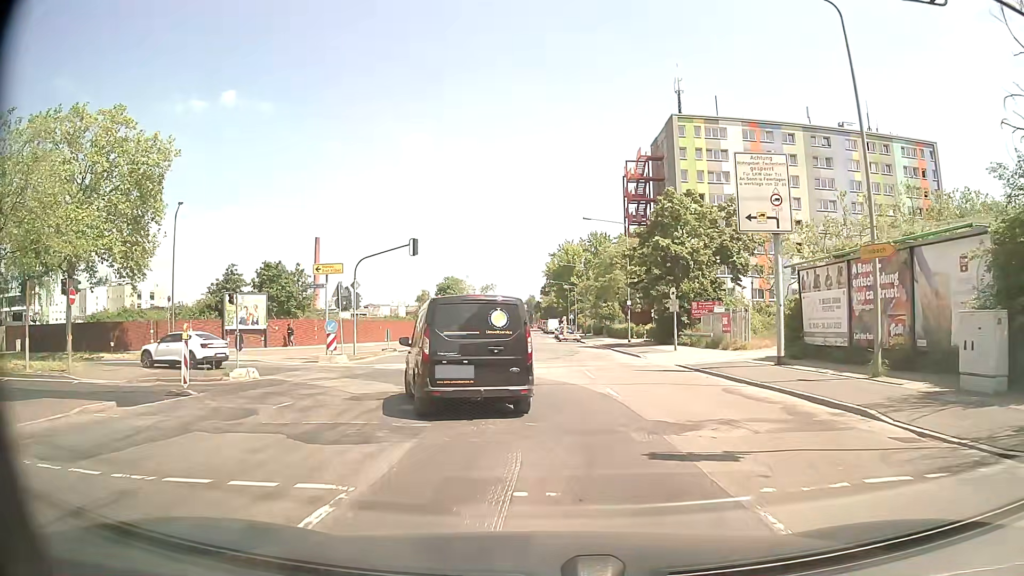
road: secondary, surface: asphalt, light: Day
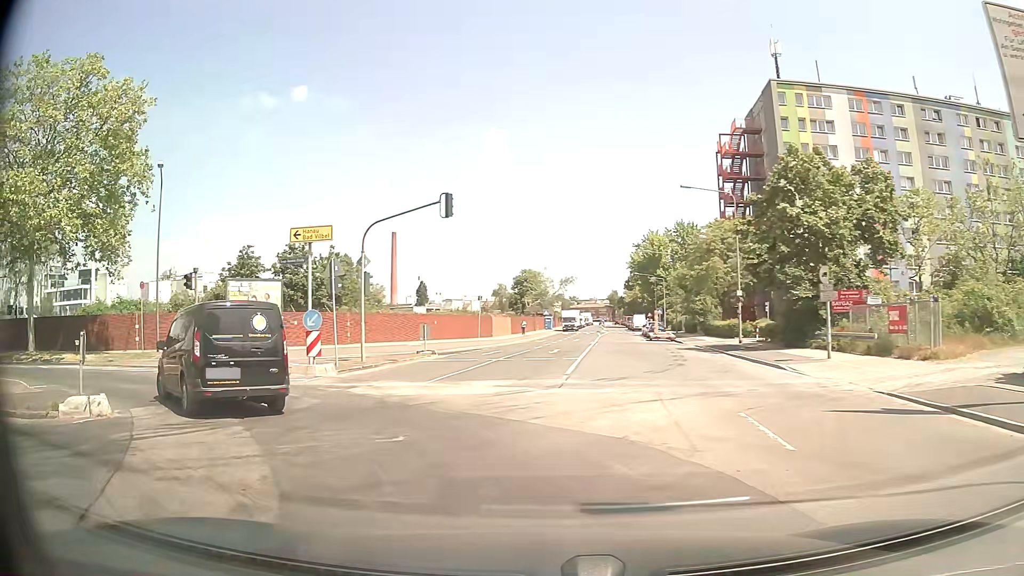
(-0.2, +11.0) m; -6°
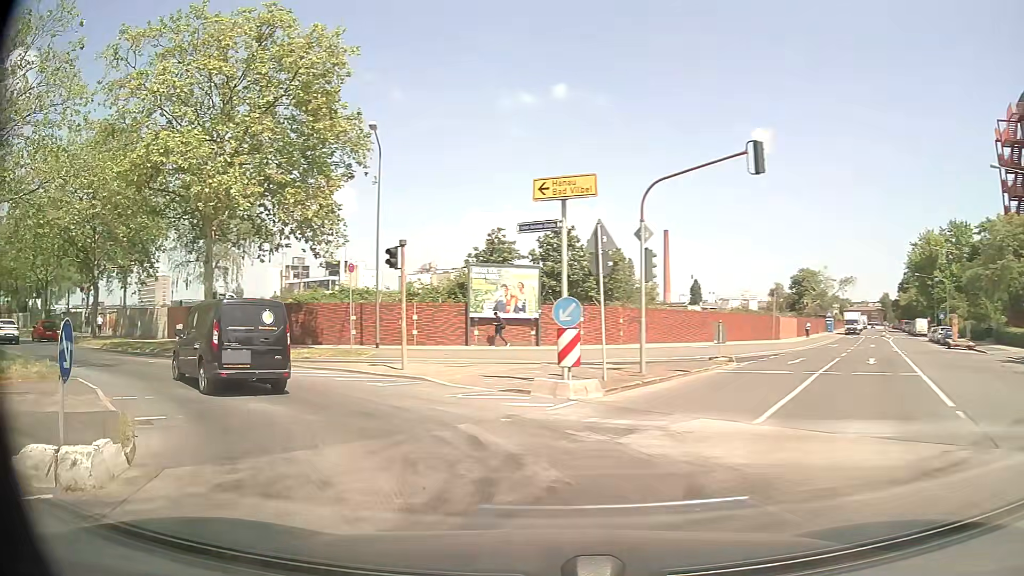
(-1.4, +6.7) m; -24°
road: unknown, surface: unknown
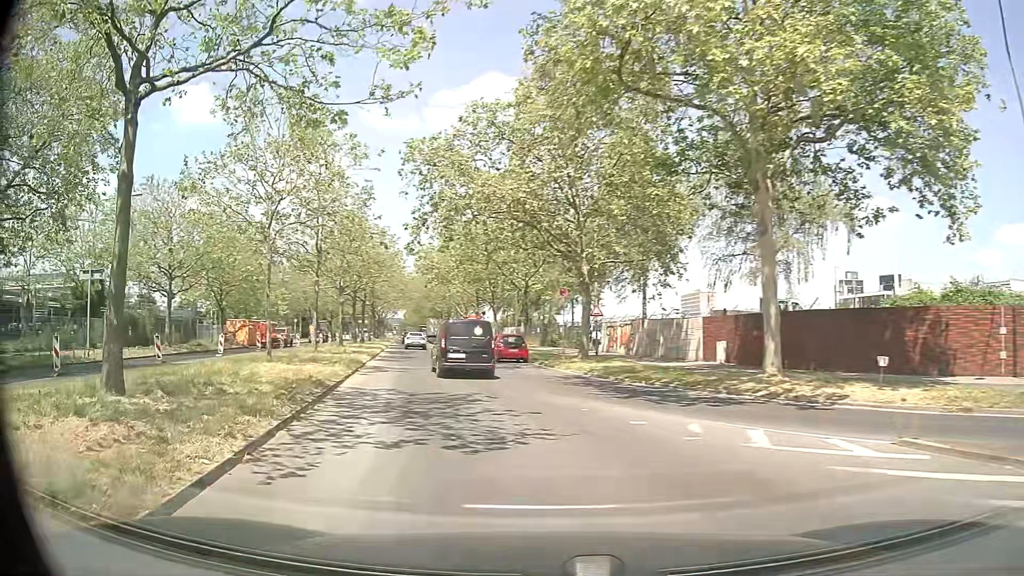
(-5.7, +12.8) m; -47°
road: secondary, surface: asphalt
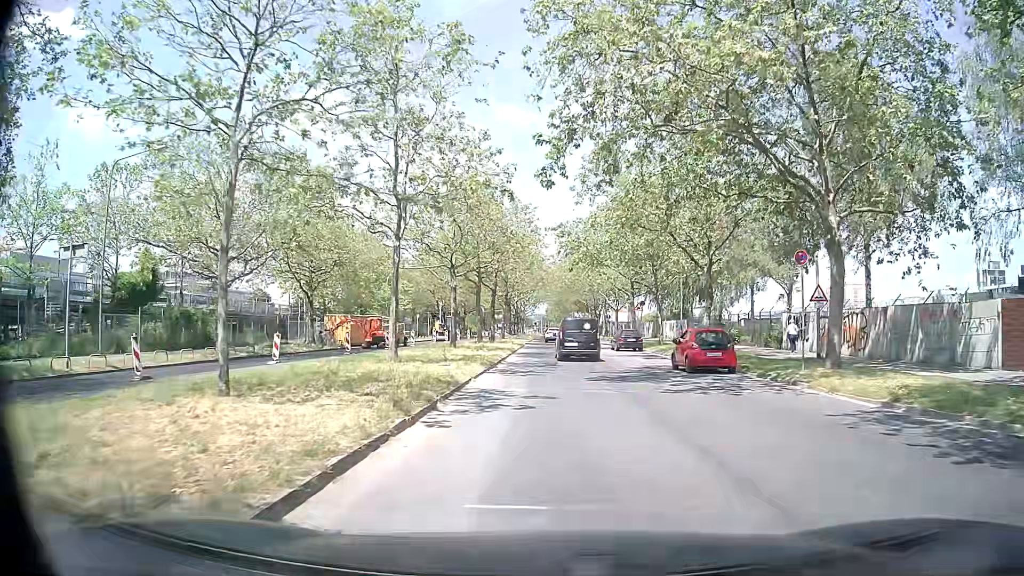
(-2.0, +12.7) m; -11°
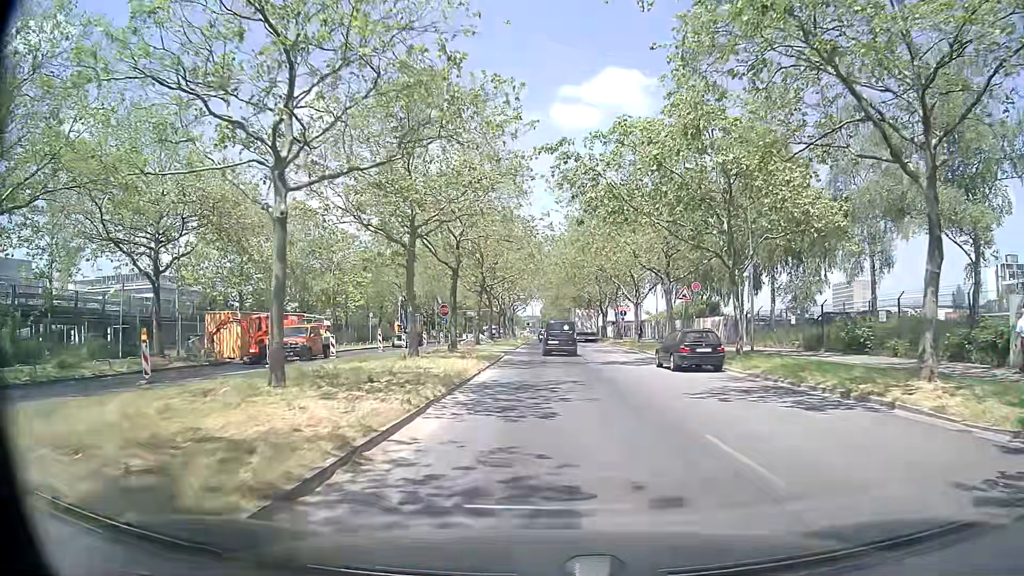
(+0.1, +21.4) m; 0°
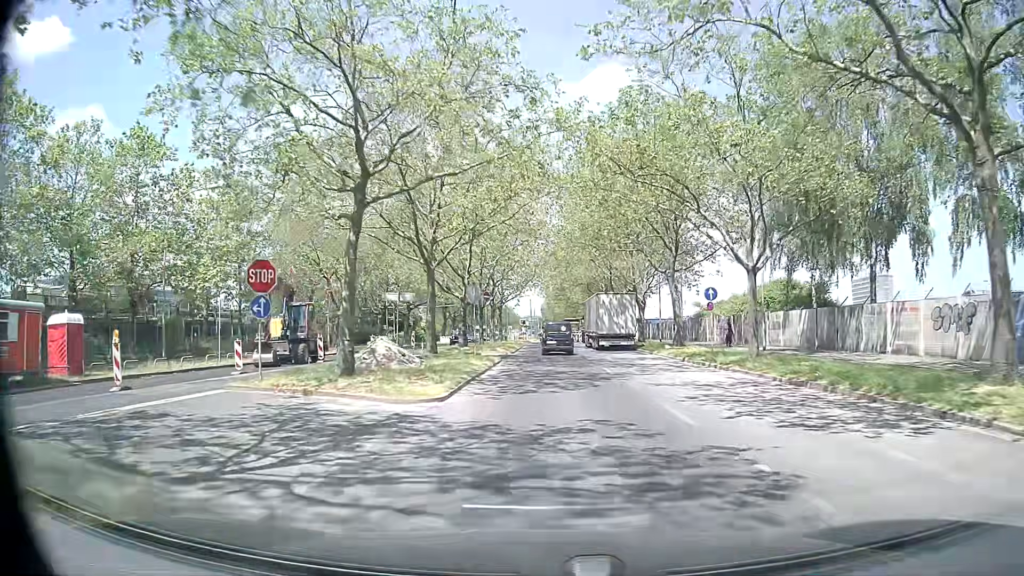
(+0.3, +32.3) m; 0°
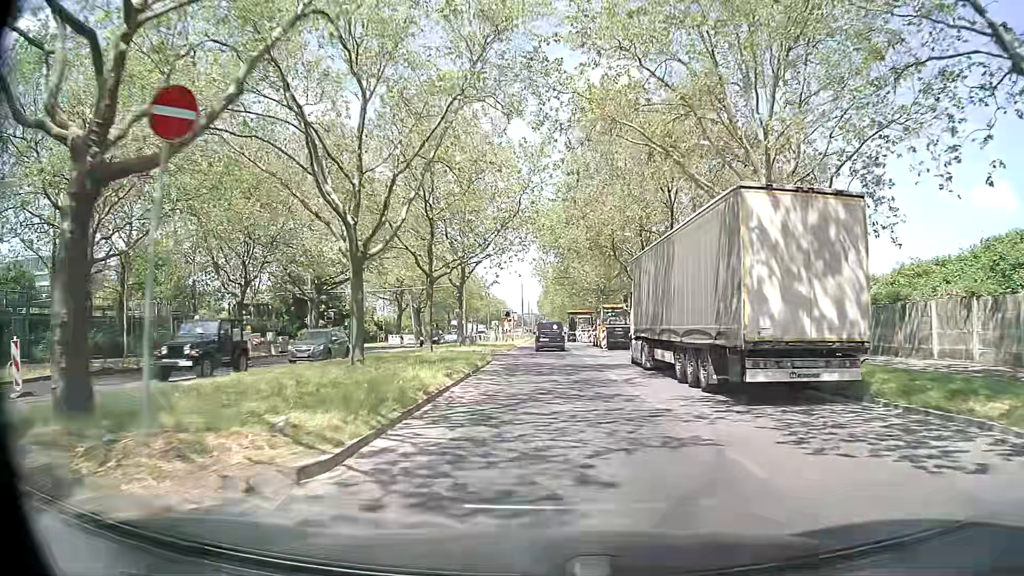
(+0.2, +34.1) m; 0°
(0, +10) (0, +20) (0, +30) (0, +40) (0, +50) (0, +60) (0, +70) (0, +80) (0, +90) (0, +100) m
